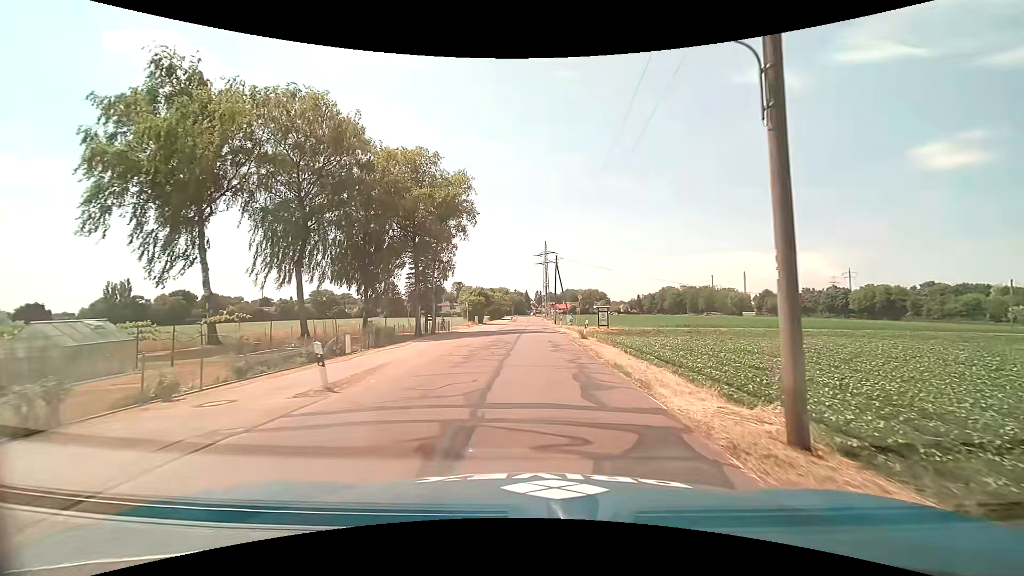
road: tertiary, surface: asphalt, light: Day
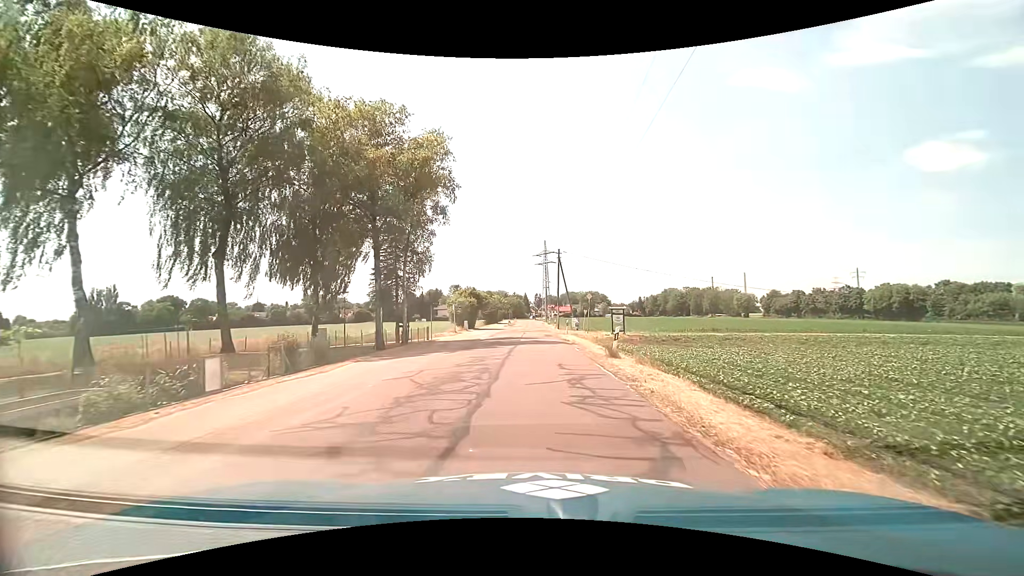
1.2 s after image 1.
(+0.1, +10.0) m; 0°
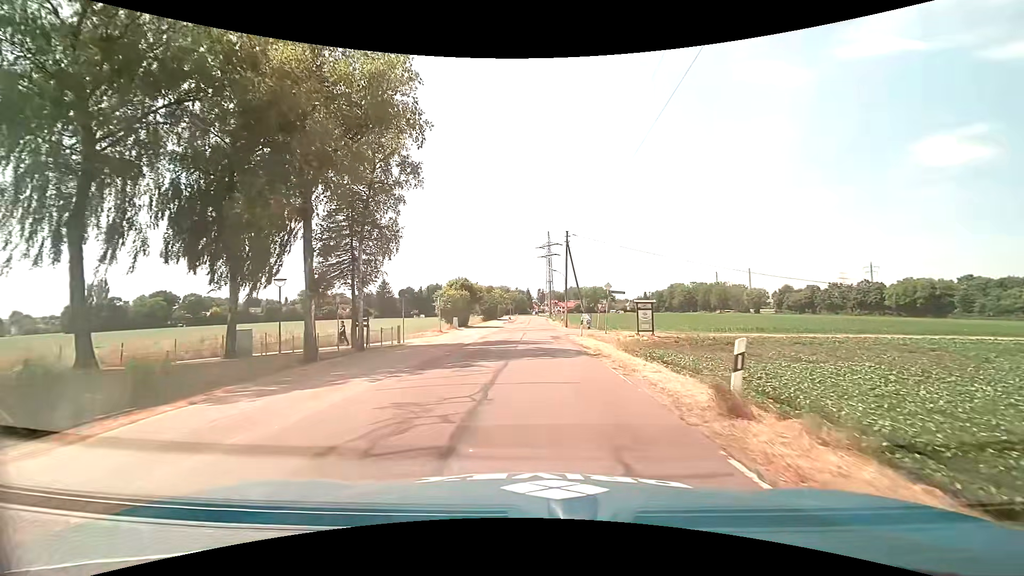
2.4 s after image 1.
(0.0, +9.6) m; 0°
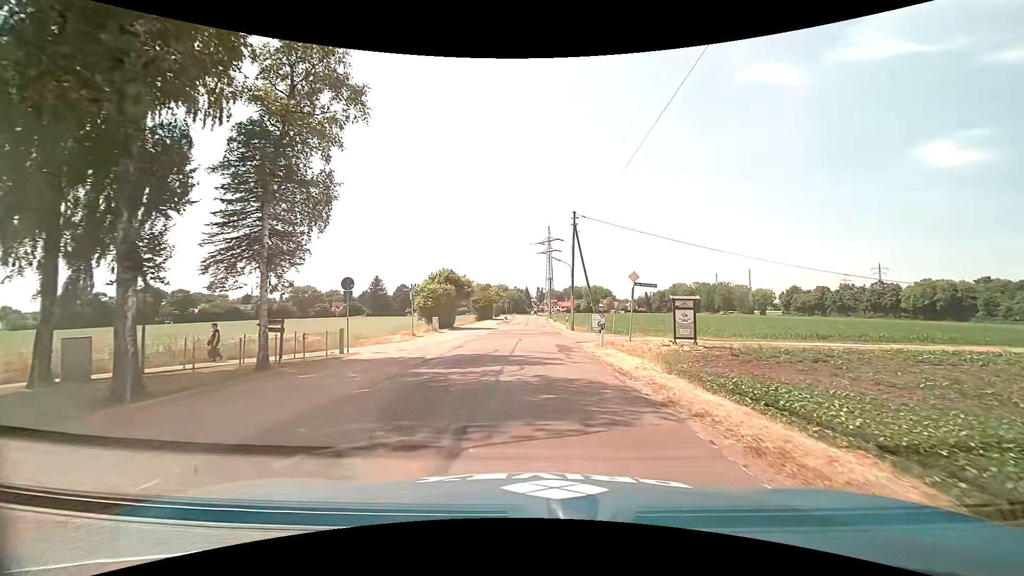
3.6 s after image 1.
(0.0, +9.3) m; +1°
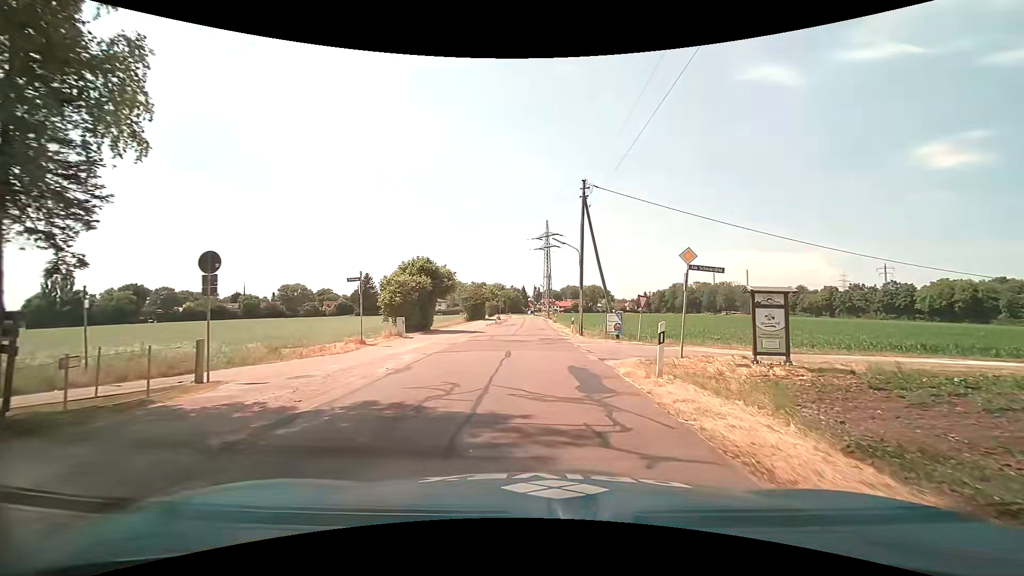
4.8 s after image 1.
(0.0, +9.5) m; 0°
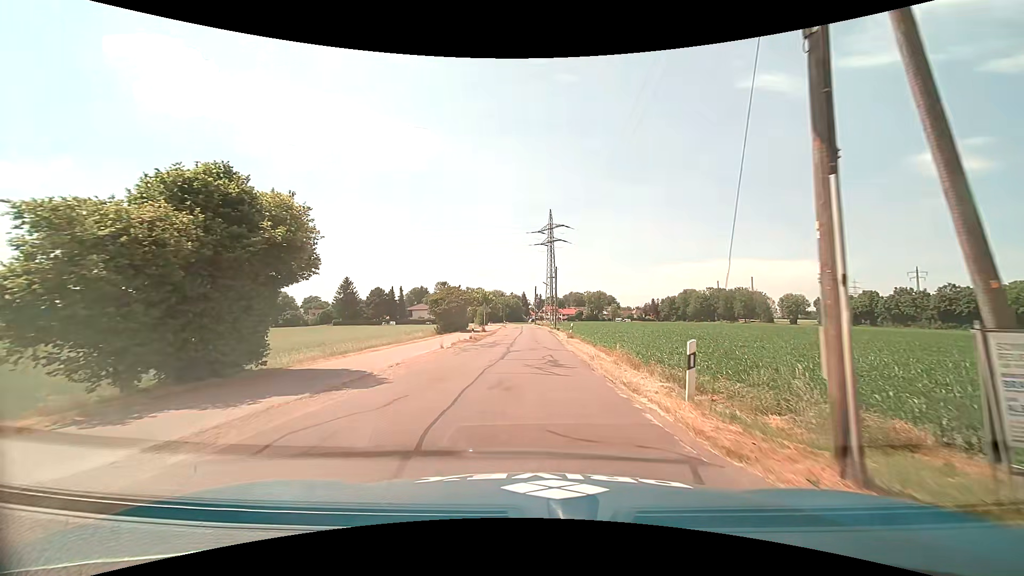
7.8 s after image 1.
(-0.1, +25.1) m; -1°
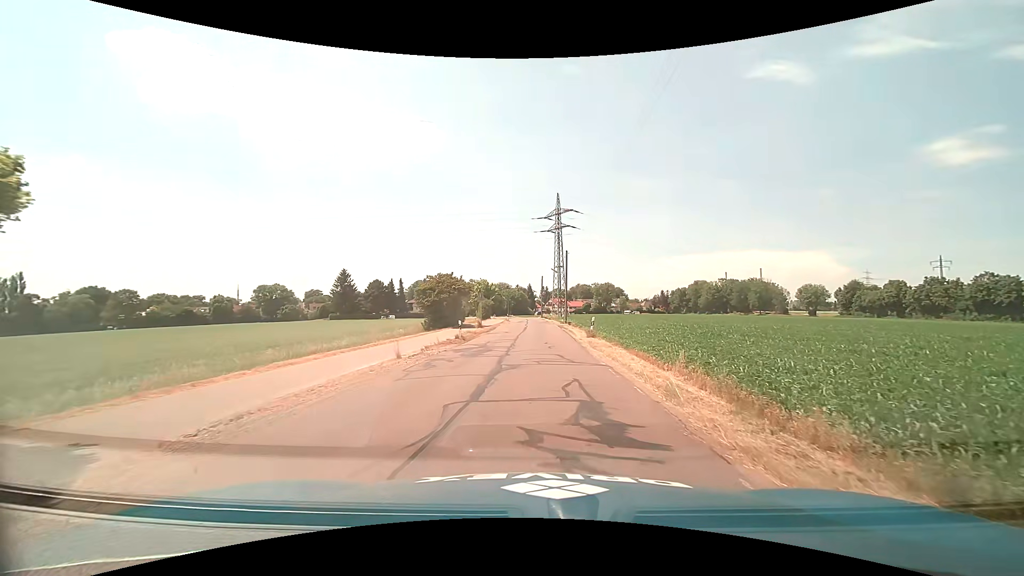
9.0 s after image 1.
(0.0, +9.4) m; 0°
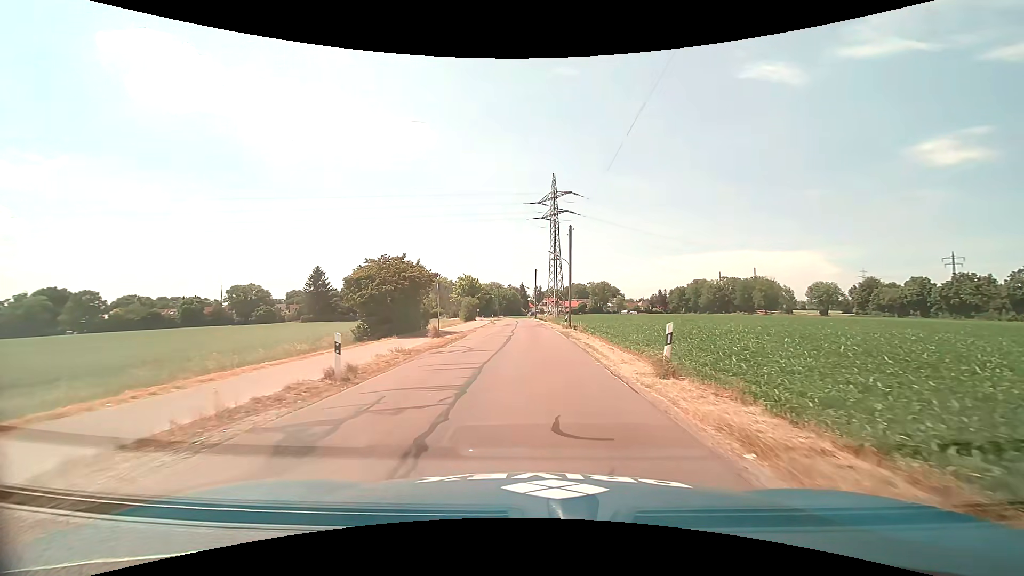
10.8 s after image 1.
(0.0, +16.6) m; 0°
(0, +10) (0, +20) (-1, +30) (-1, +40) (-1, +50) (-2, +60) (-2, +70) (-3, +80) (-4, +90) (-5, +100) m
